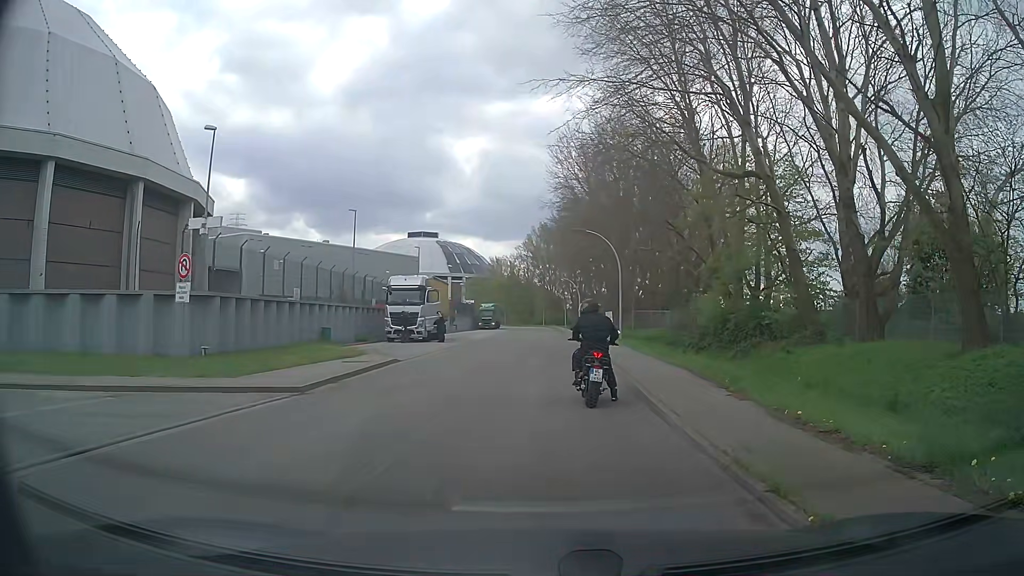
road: residential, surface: asphalt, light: Day
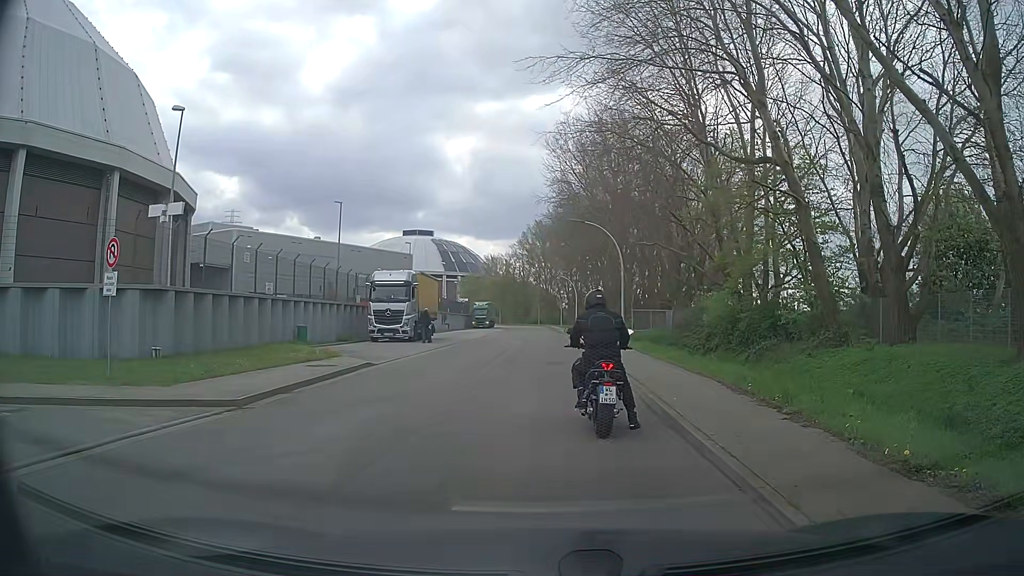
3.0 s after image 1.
(0.0, +2.9) m; 0°
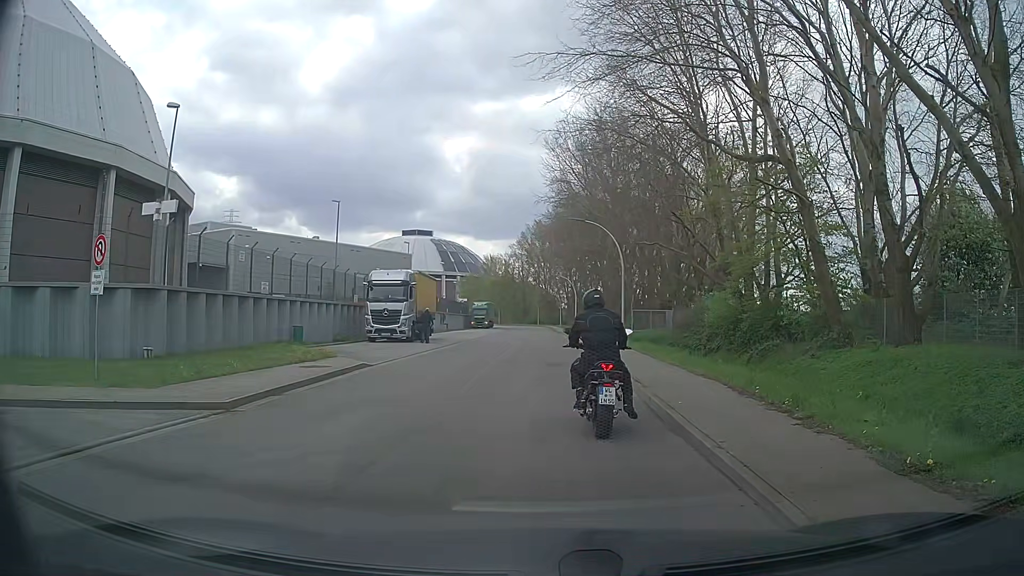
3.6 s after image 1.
(0.0, +0.4) m; 0°
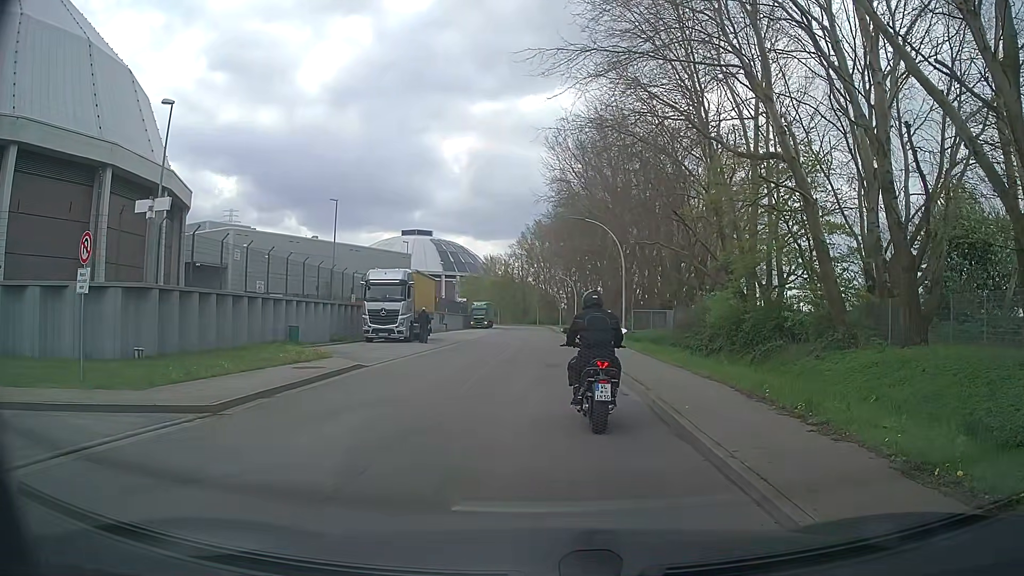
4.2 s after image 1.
(0.0, +0.5) m; 0°
